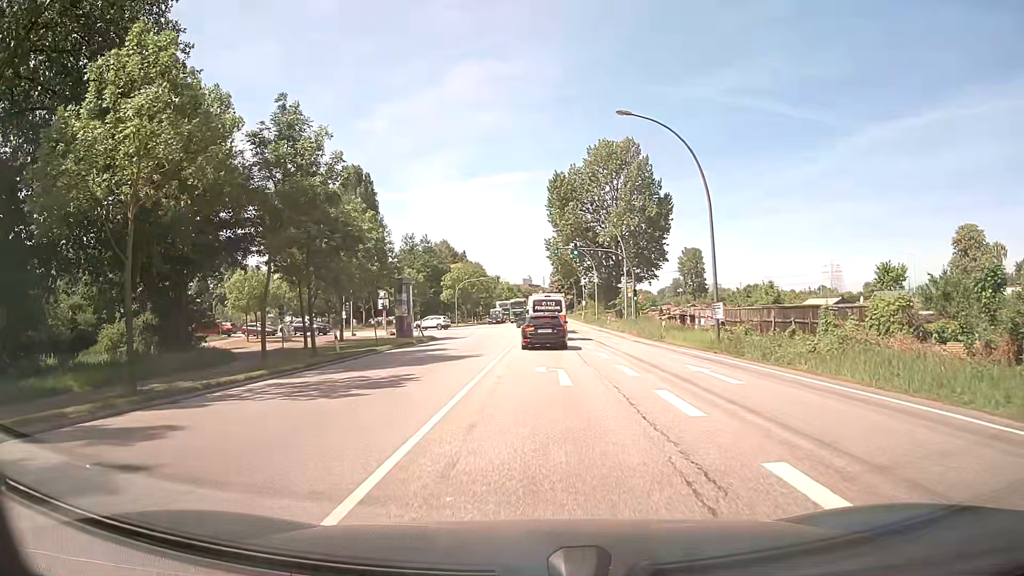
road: secondary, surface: asphalt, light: Day
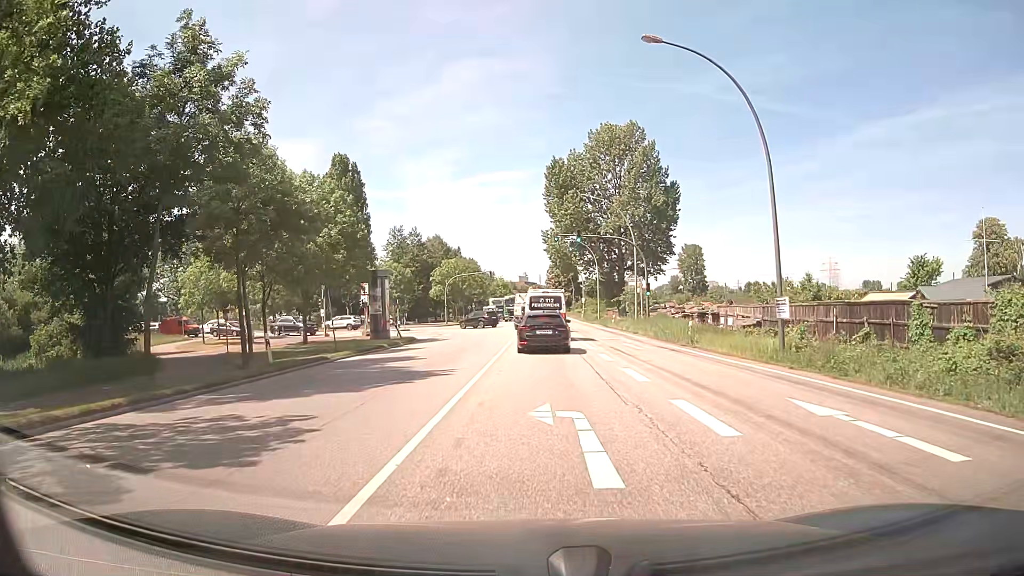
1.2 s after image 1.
(0.0, +7.5) m; 0°
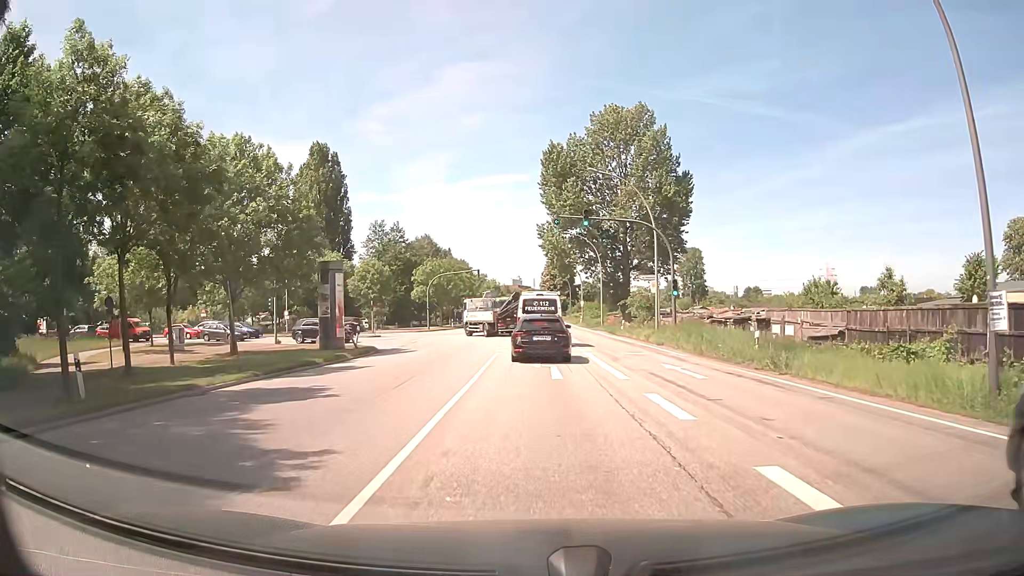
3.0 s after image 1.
(0.0, +10.4) m; 0°
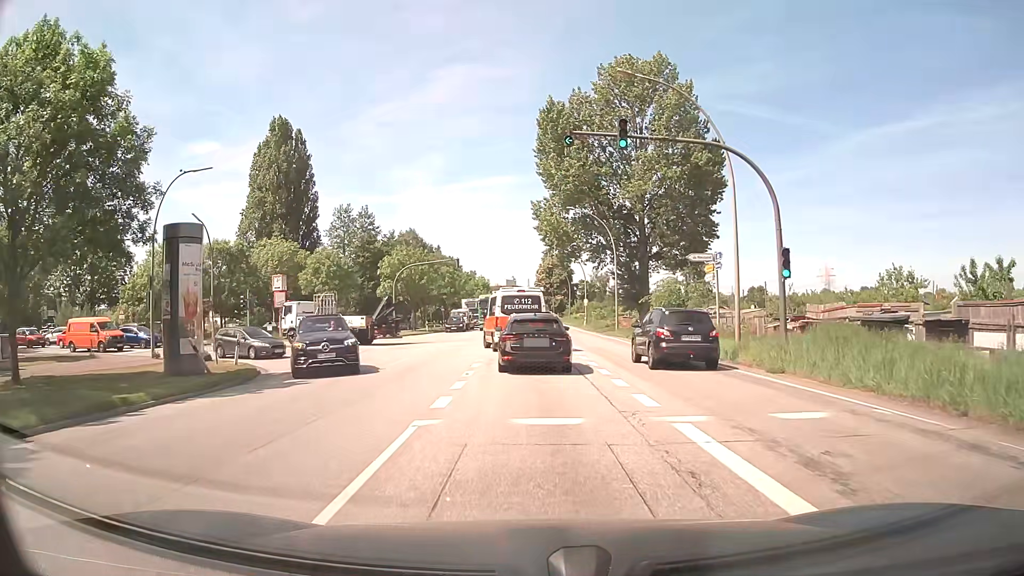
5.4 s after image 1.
(+0.1, +16.6) m; +1°
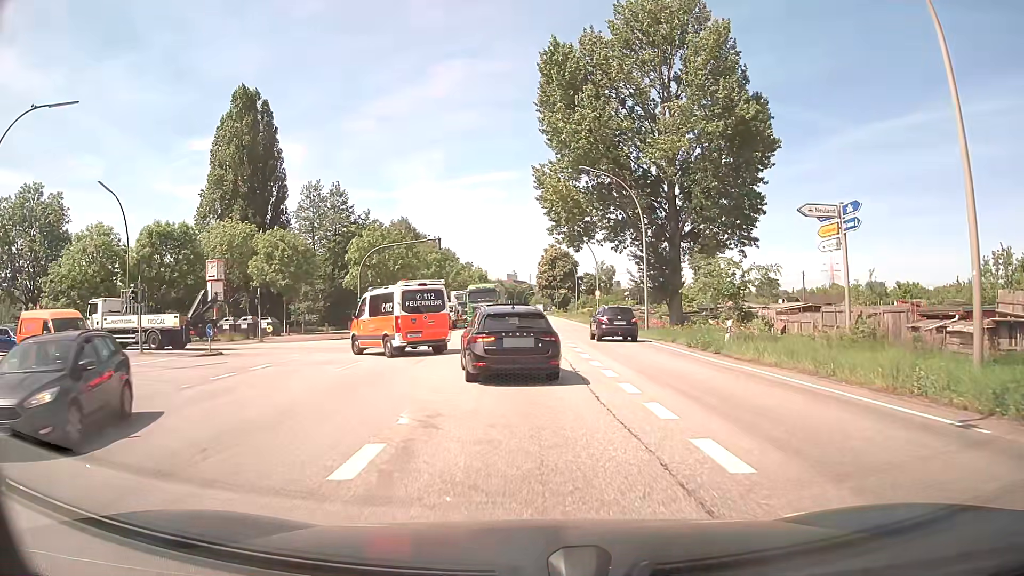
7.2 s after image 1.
(-0.1, +13.2) m; 0°
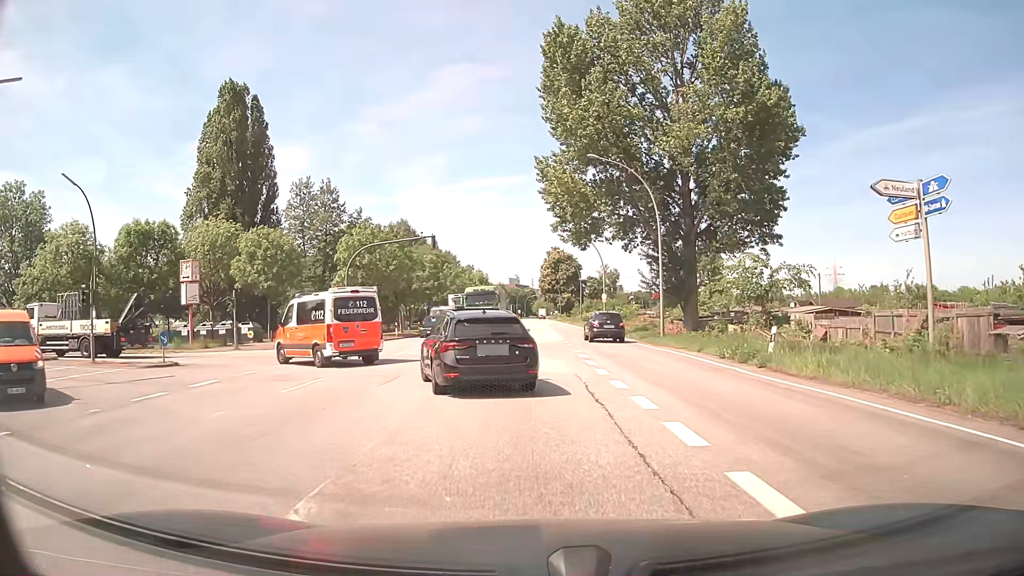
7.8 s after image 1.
(0.0, +4.2) m; 0°
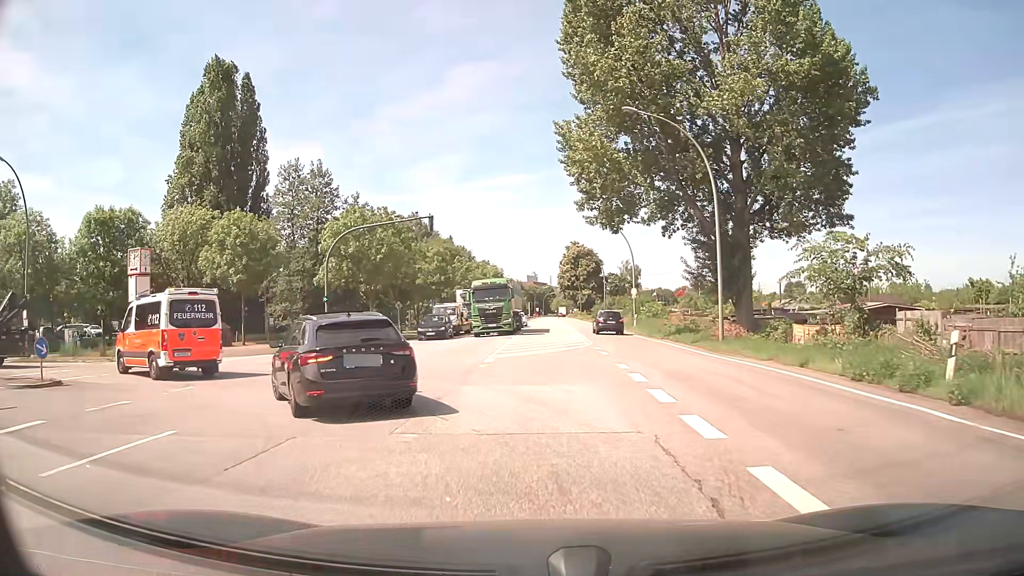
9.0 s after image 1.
(-0.1, +8.2) m; -2°
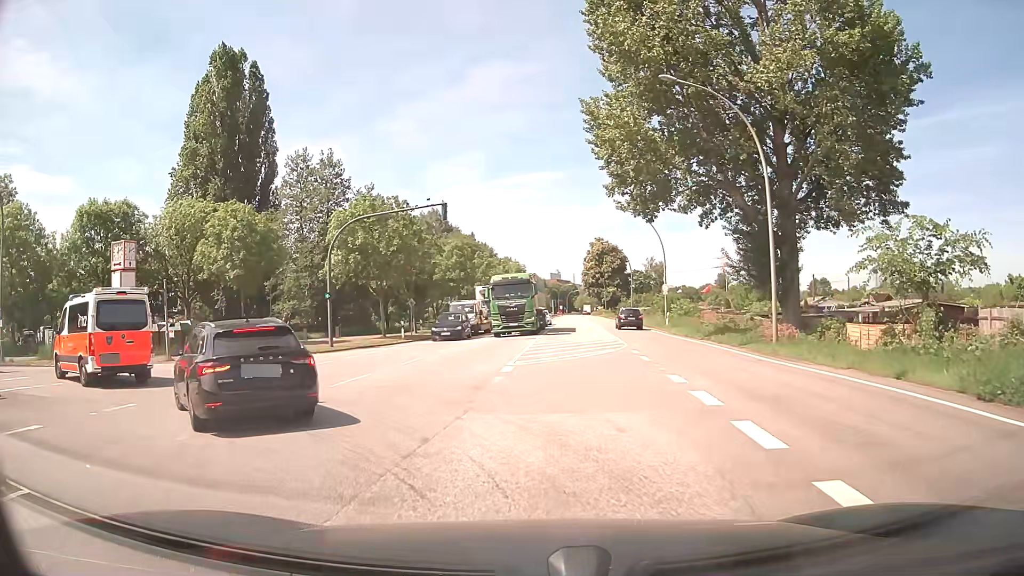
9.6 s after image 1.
(0.0, +3.7) m; -2°
(-2, +10) (-8, +17) (-17, +20) (-27, +21) (-37, +22) (-47, +23) (-57, +24) (-67, +26) (-77, +28) (-87, +31) m
